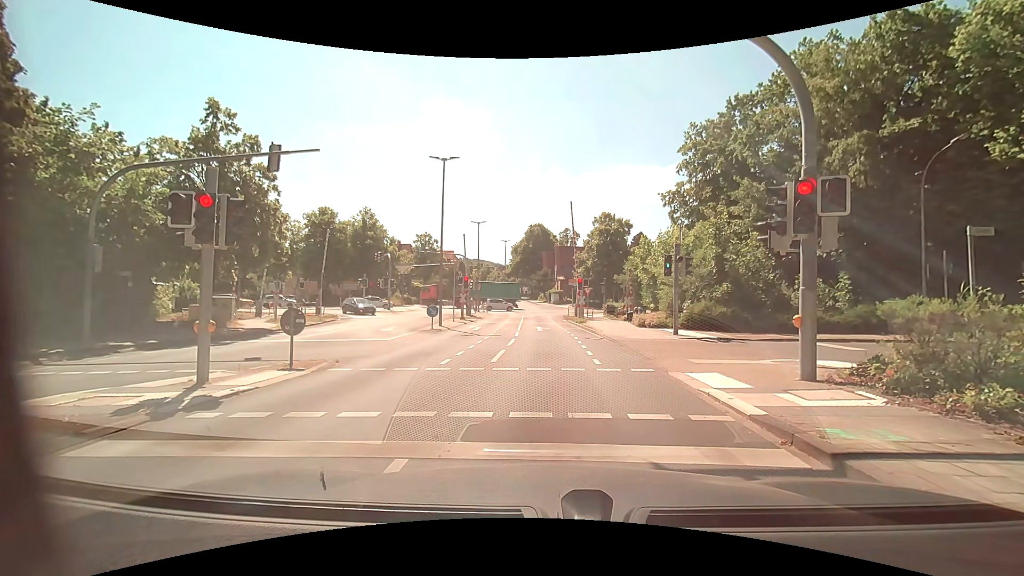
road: tertiary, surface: asphalt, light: Day
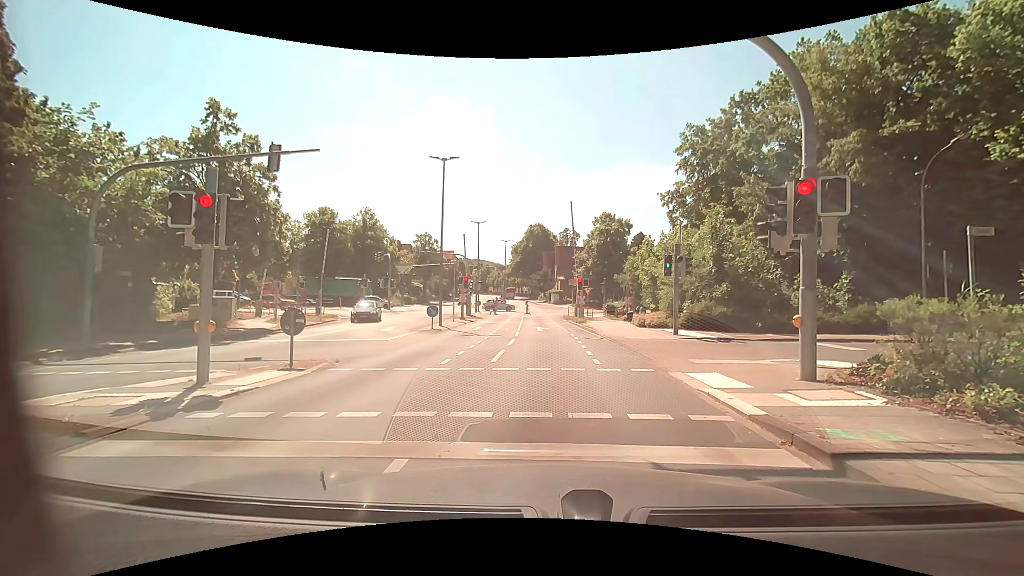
(0.0, 0.0) m; 0°
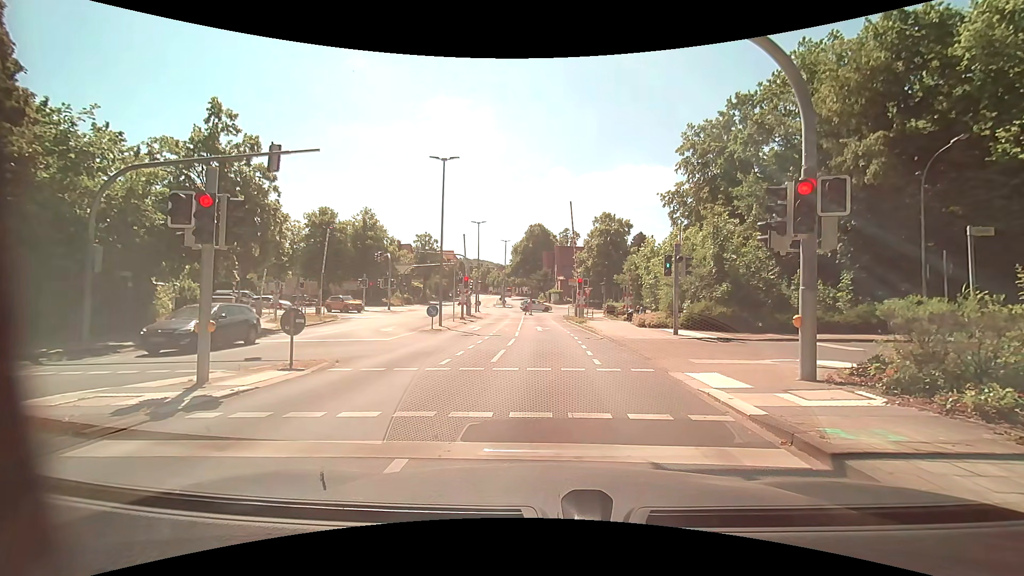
(0.0, 0.0) m; 0°
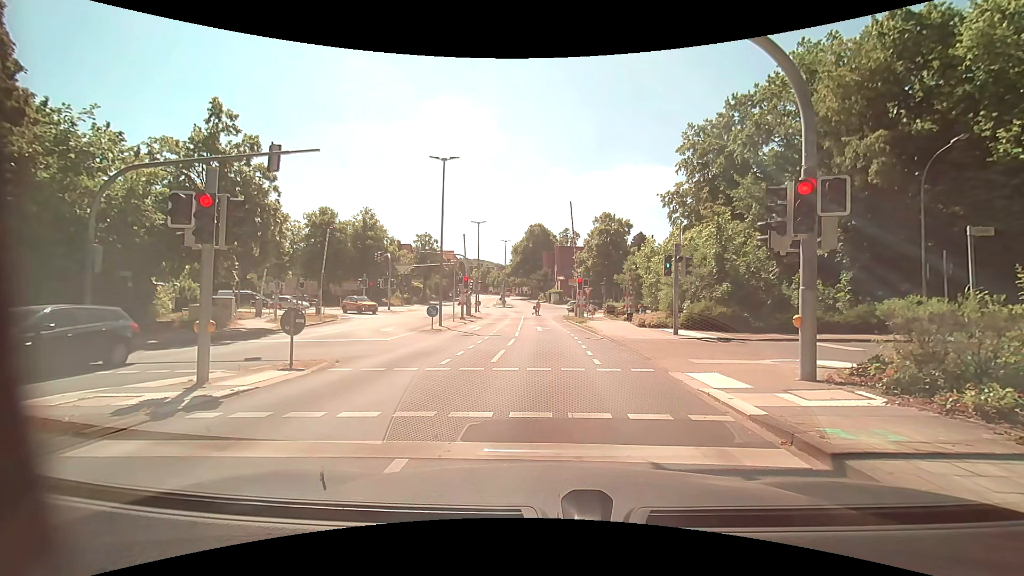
(0.0, 0.0) m; 0°
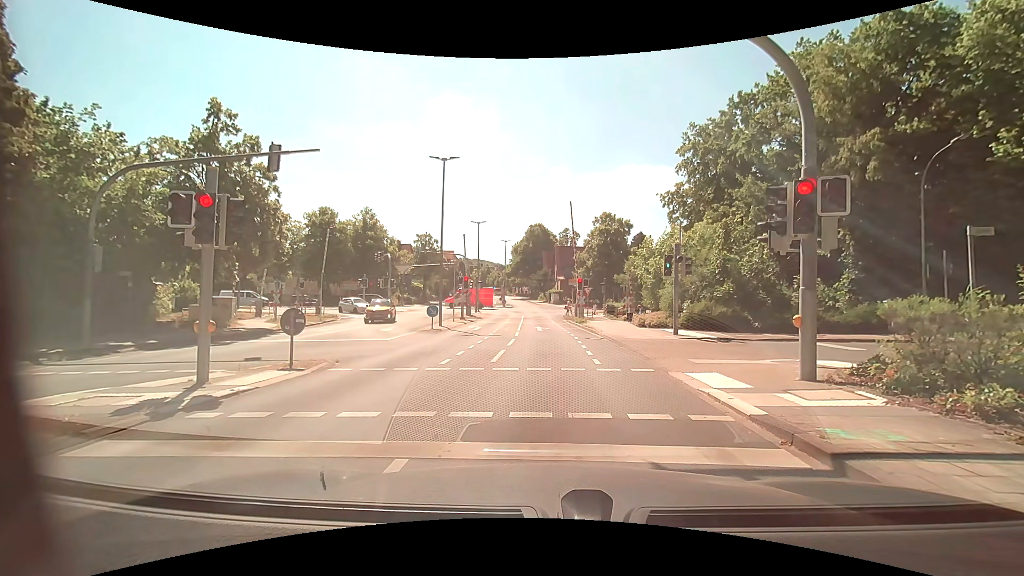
(0.0, 0.0) m; 0°
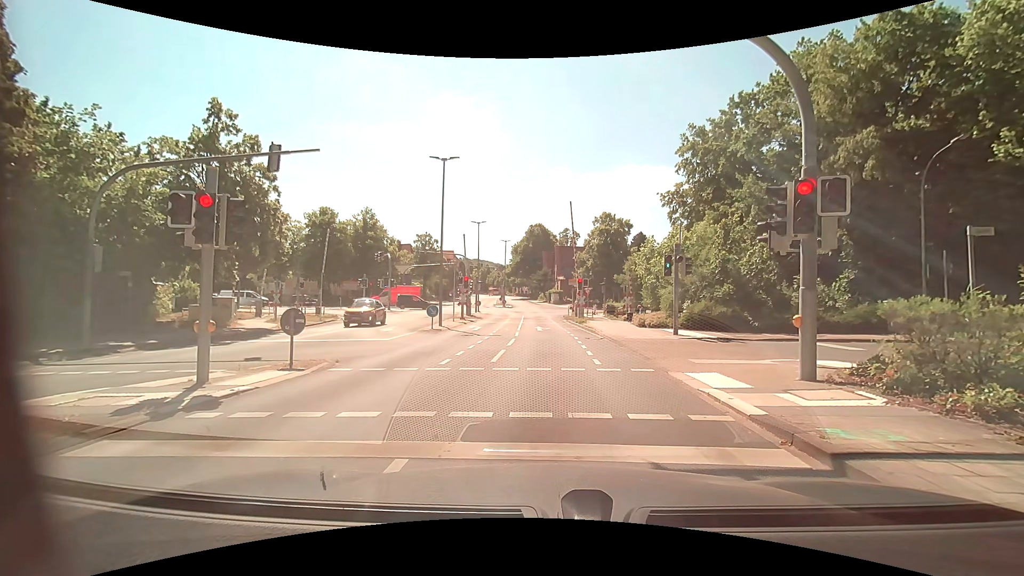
(0.0, 0.0) m; 0°
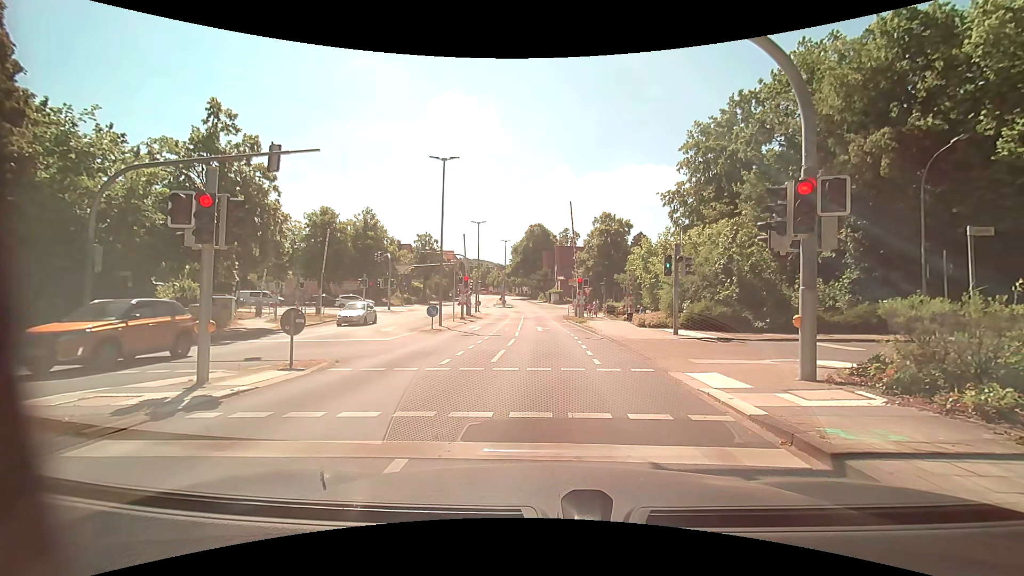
(0.0, 0.0) m; 0°
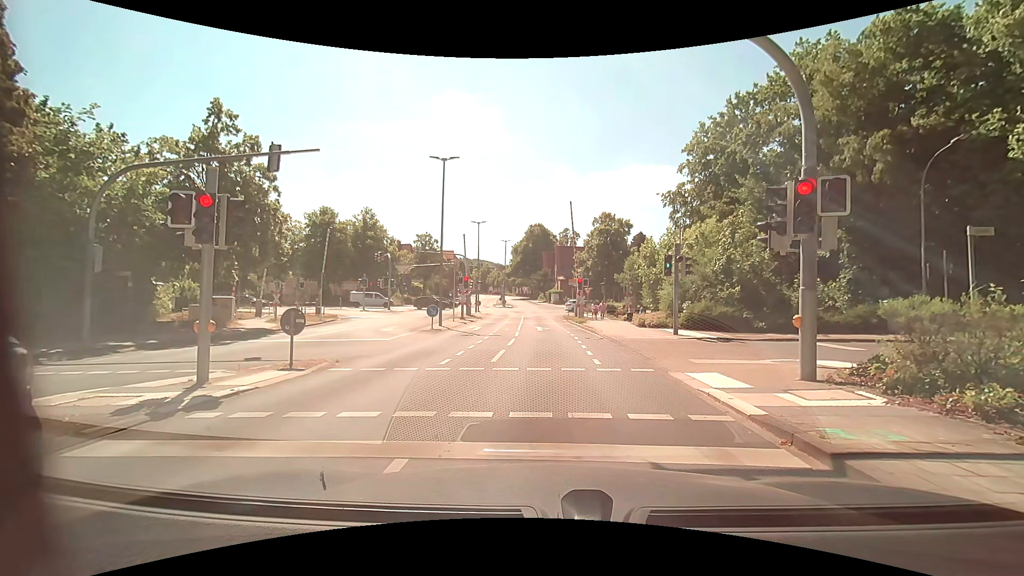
(0.0, 0.0) m; 0°
